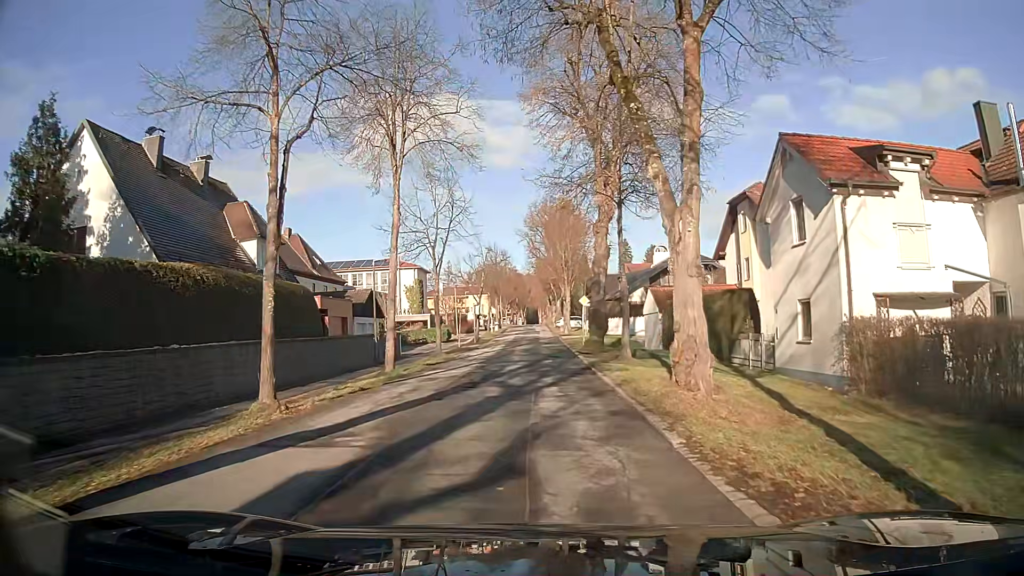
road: secondary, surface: asphalt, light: Day
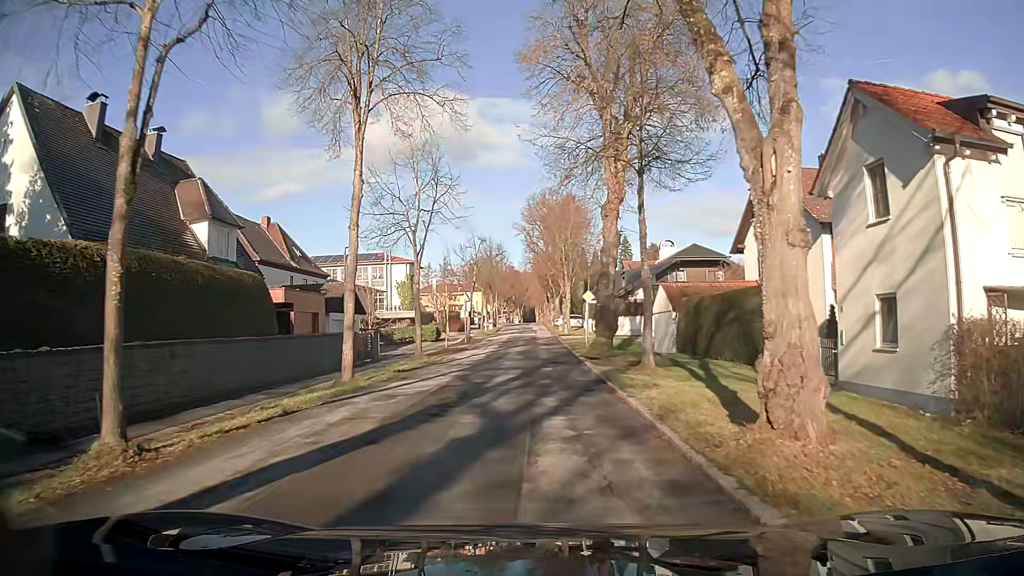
(0.0, +4.7) m; 0°
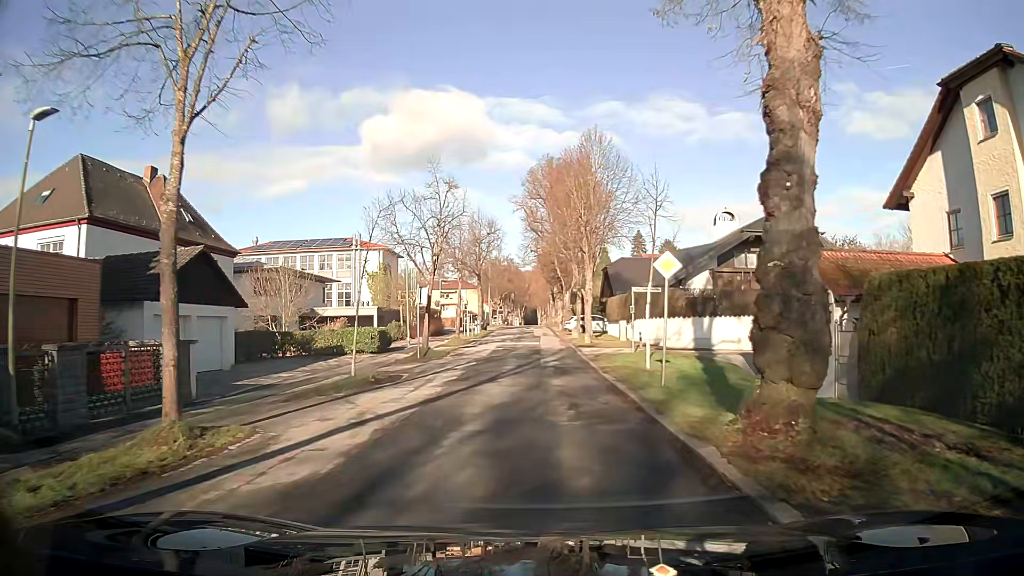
(0.0, +19.5) m; 0°
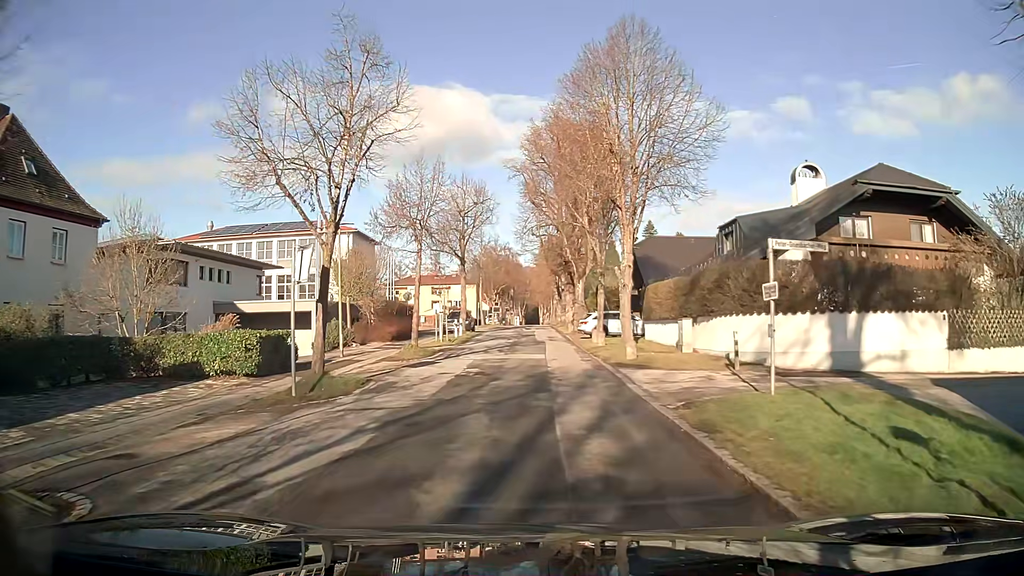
(0.0, +14.5) m; 0°
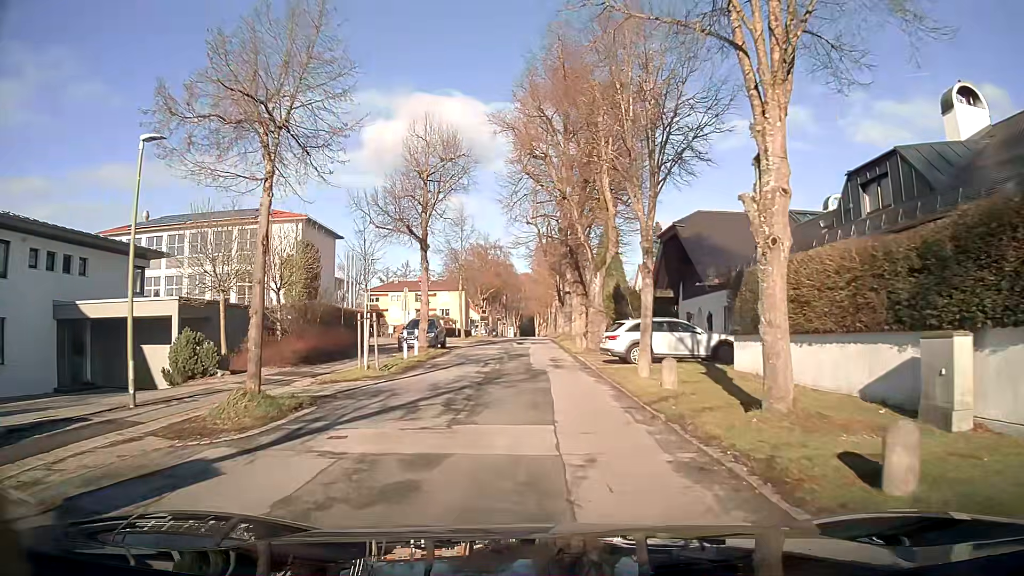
(0.0, +14.2) m; 0°
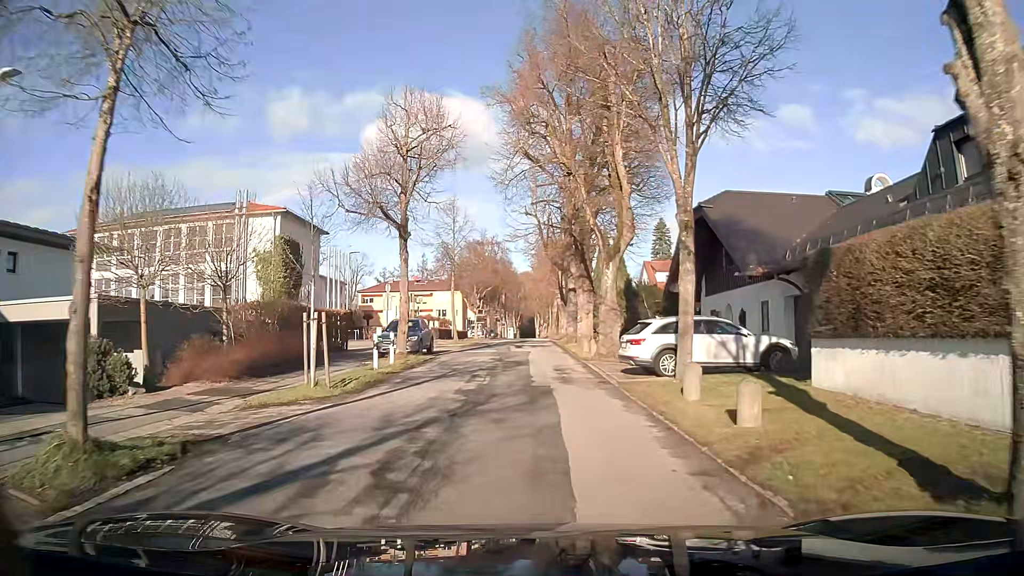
(0.0, +4.8) m; 0°
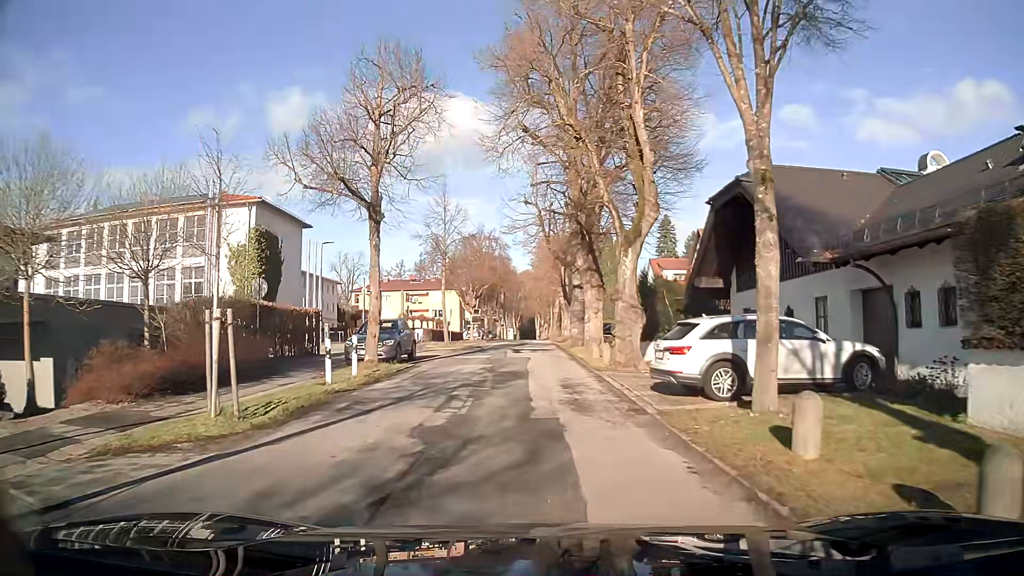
(0.0, +4.7) m; 0°
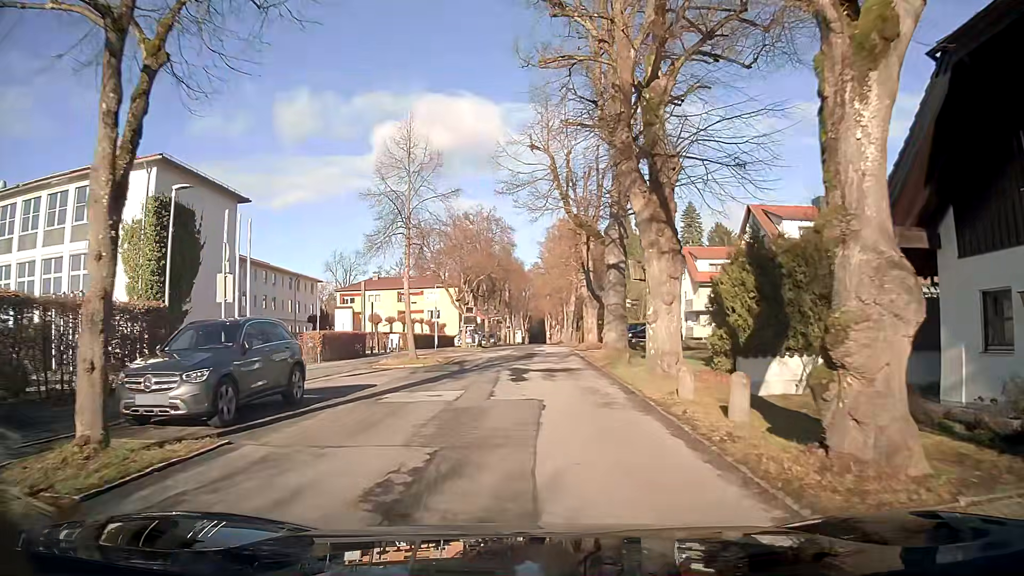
(-0.2, +14.2) m; -1°
(0, +10) (0, +20) (0, +30) (0, +40) (0, +50) (0, +60) (0, +70) (+1, +80) (+1, +90) (+1, +100) m
